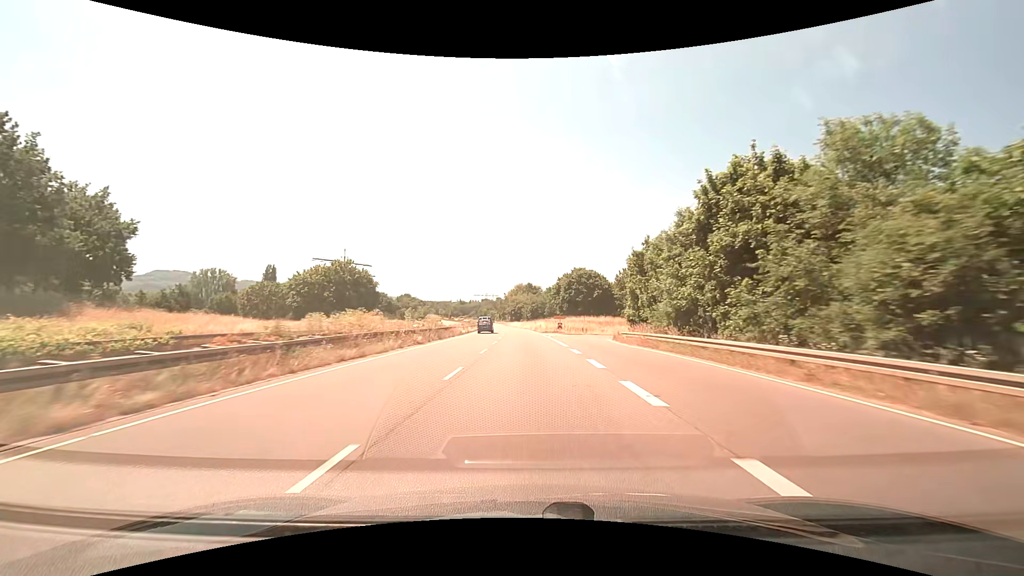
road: trunk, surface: asphalt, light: Day
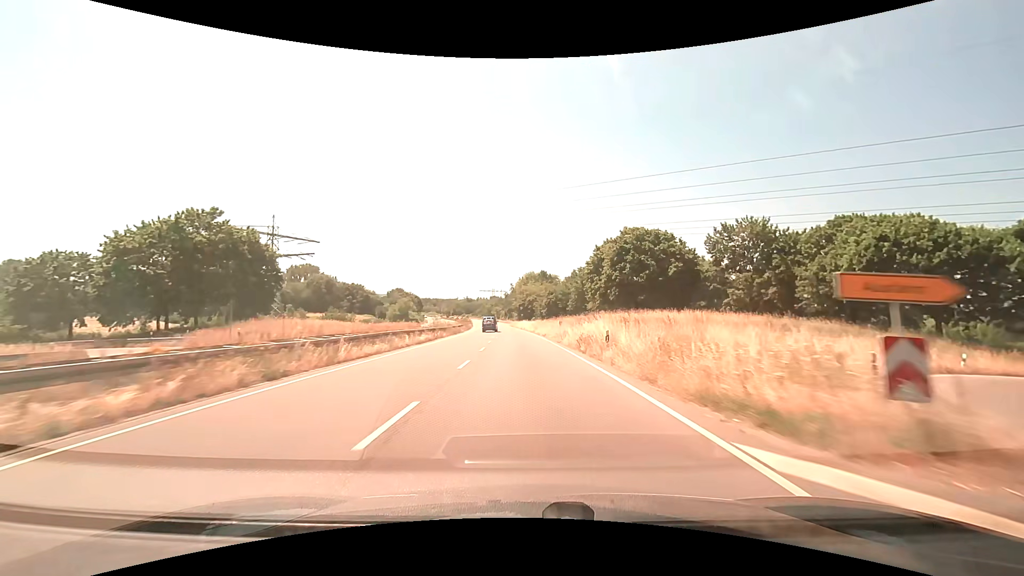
(-0.8, +51.2) m; -1°
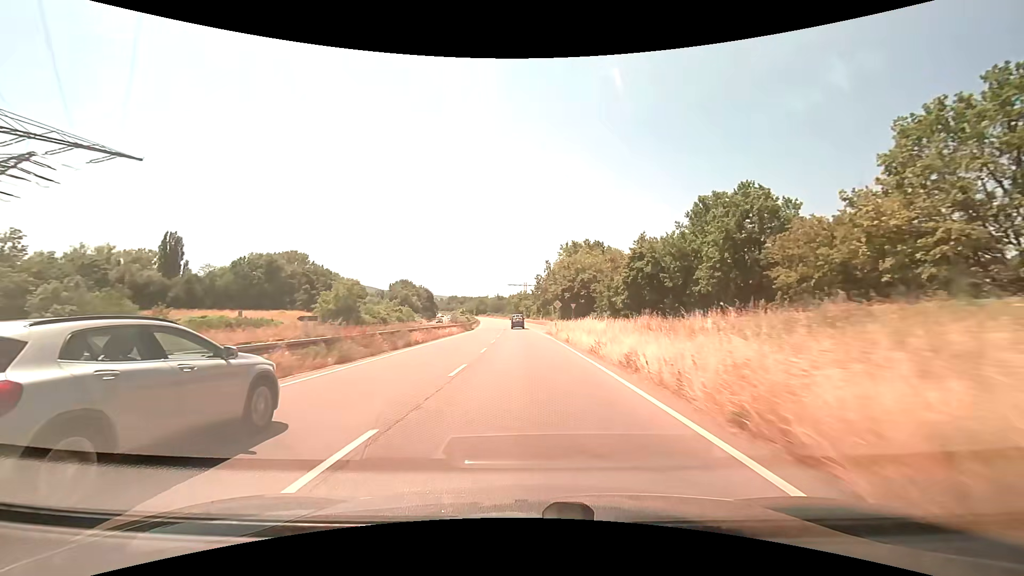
(-2.0, +65.5) m; -4°
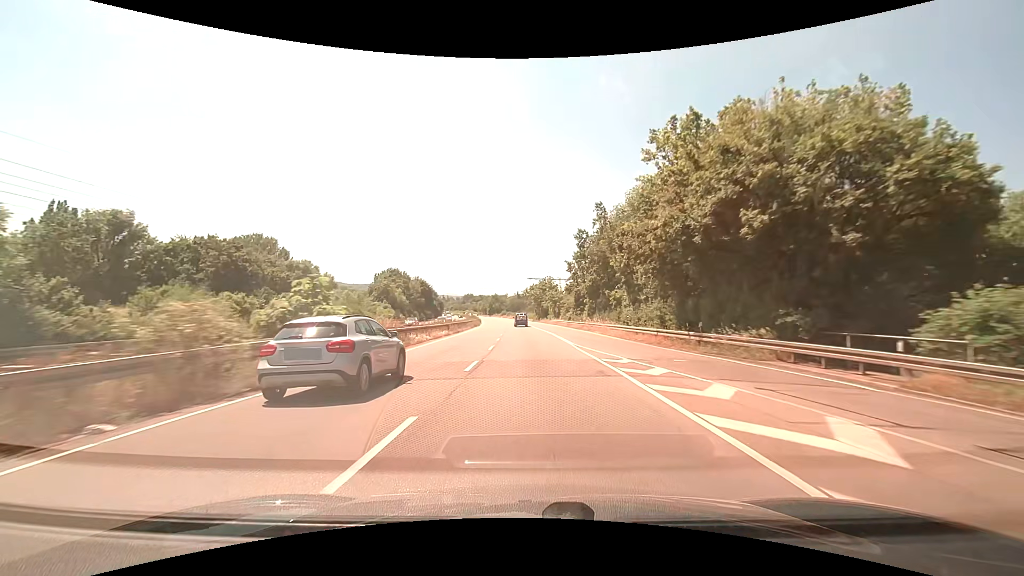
(-1.0, +53.5) m; -2°
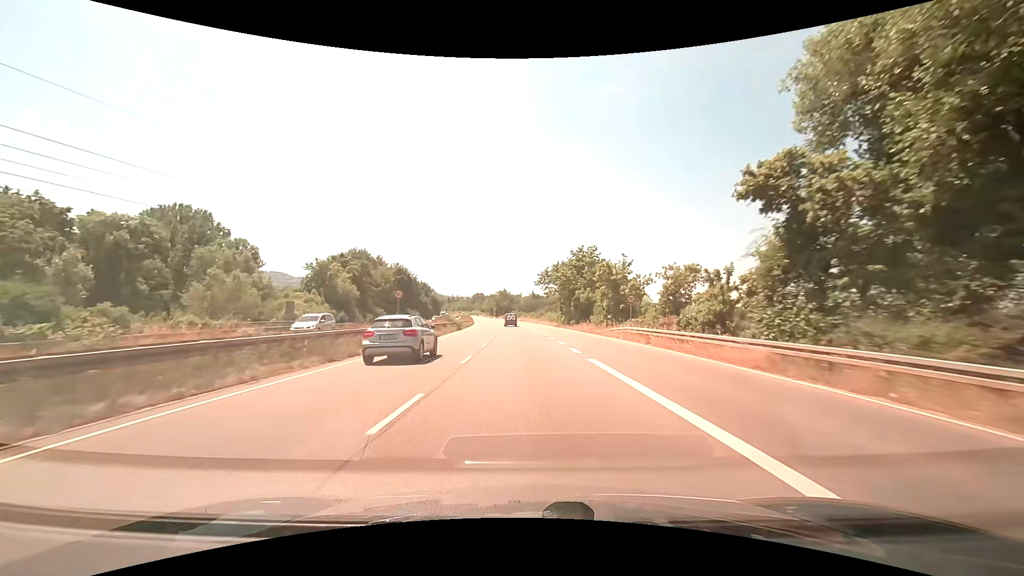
(-1.0, +52.1) m; -2°
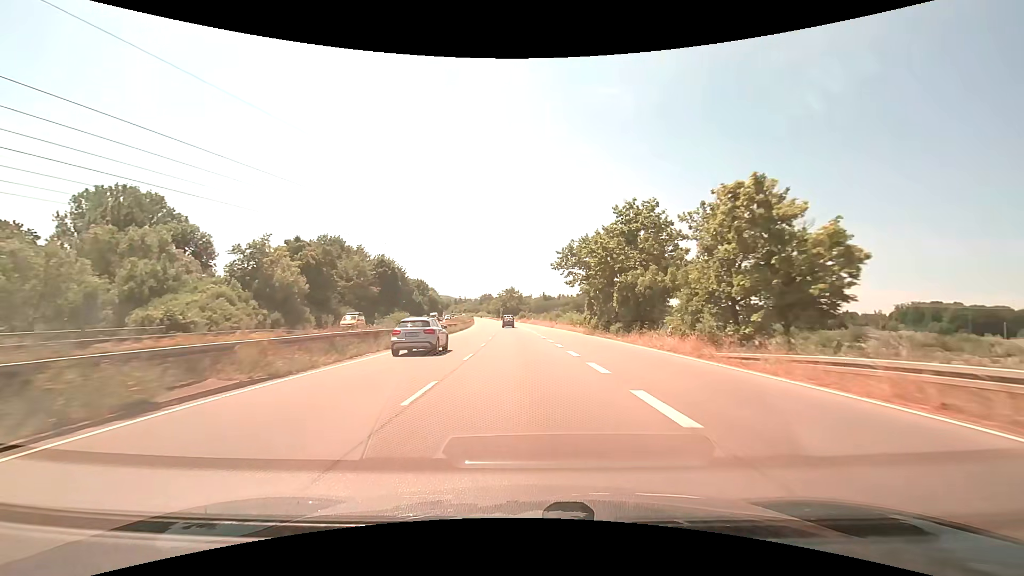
(-0.2, +25.0) m; -1°
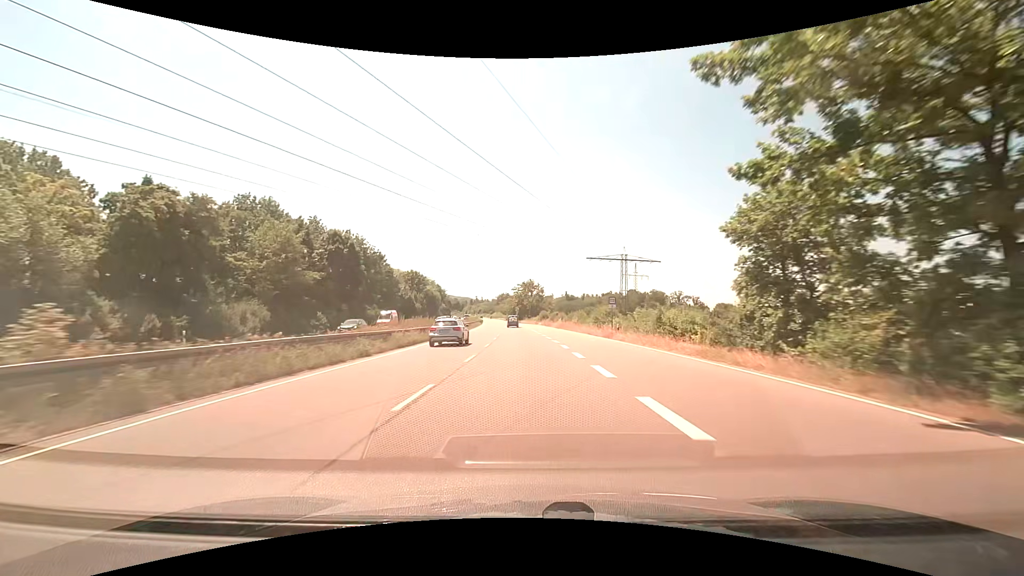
(-0.6, +36.4) m; -2°
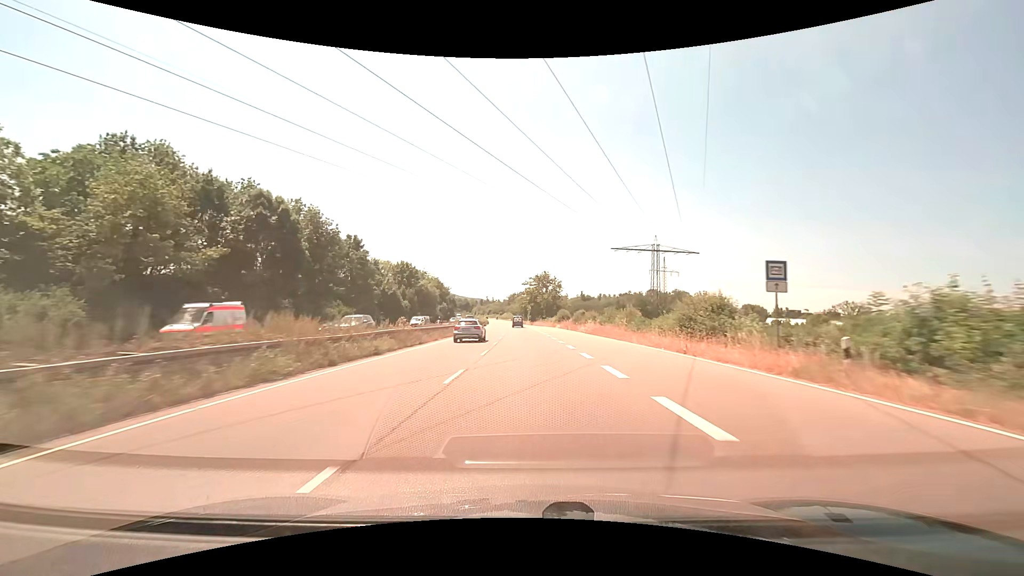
(-0.3, +24.0) m; -1°
(0, +10) (0, +20) (0, +30) (-1, +40) (-1, +50) (-1, +60) (-2, +70) (-2, +80) (-2, +90) (-3, +100) m
